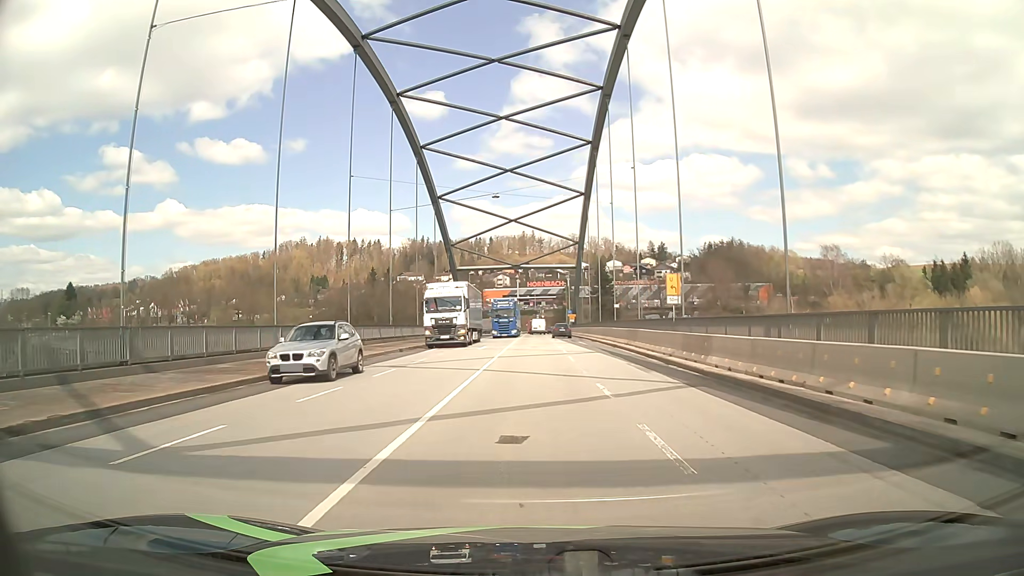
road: primary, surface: asphalt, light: Day
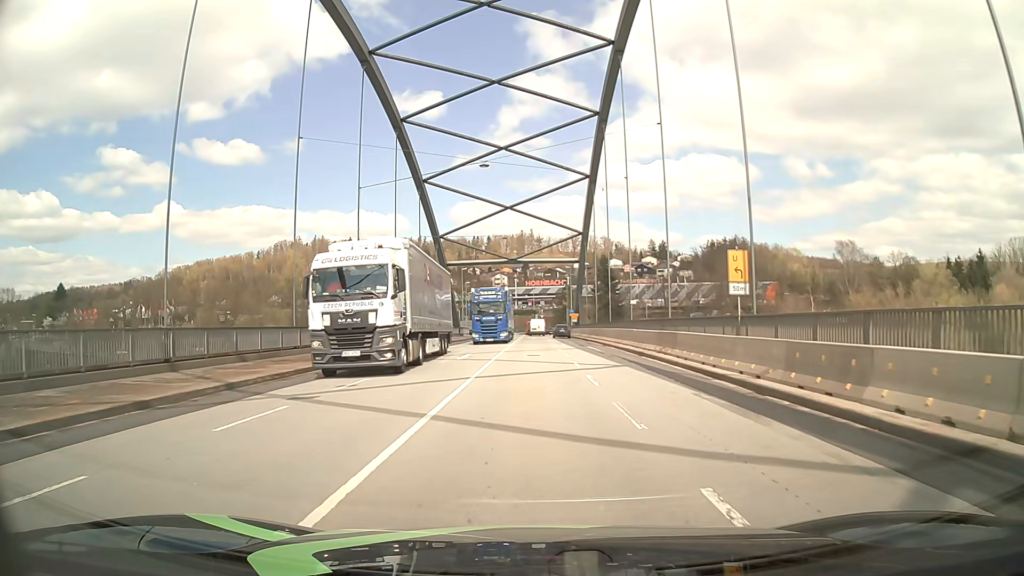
(+0.1, +9.5) m; +1°
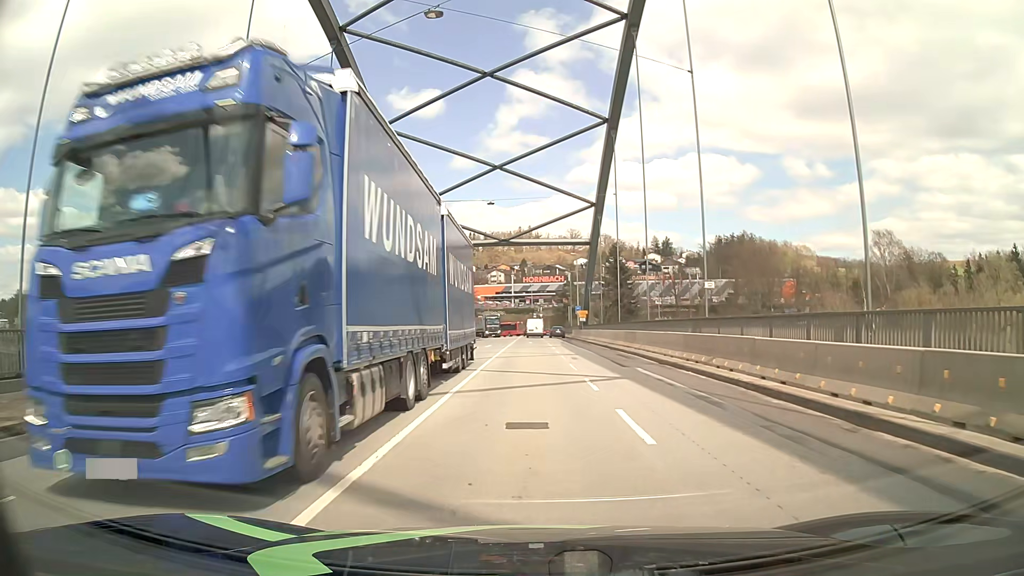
(-0.1, +19.1) m; 0°
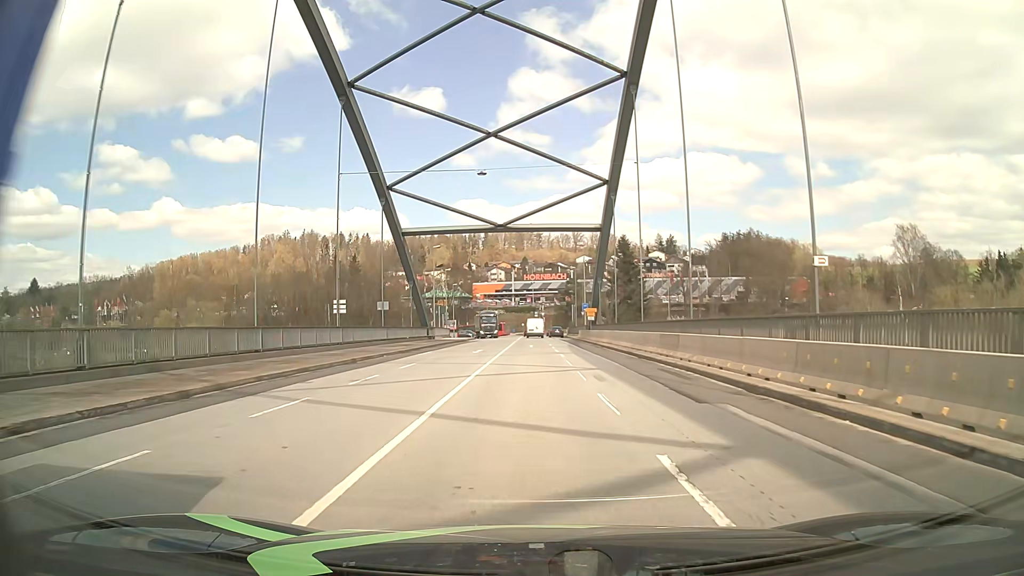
(0.0, +9.6) m; 0°
